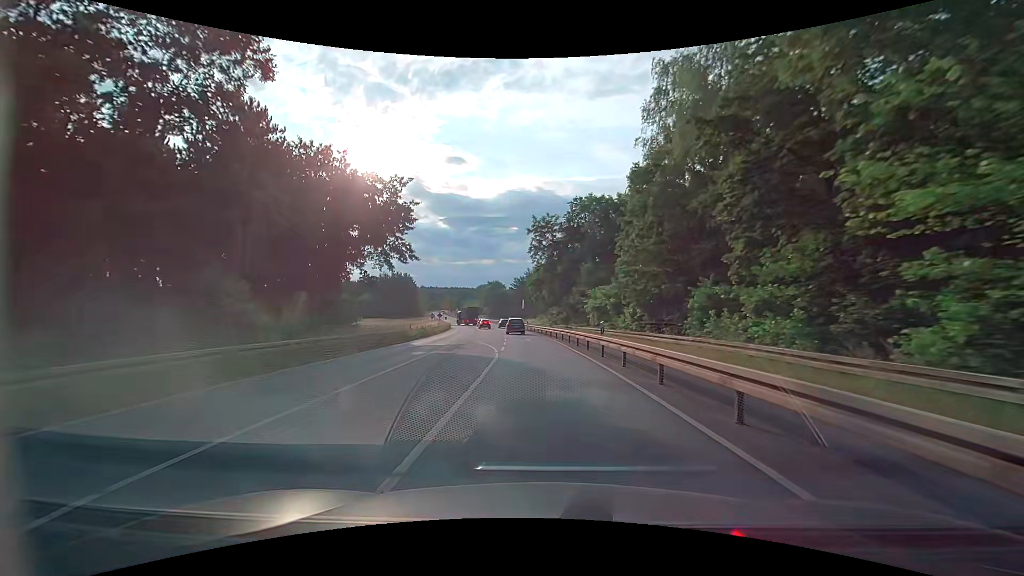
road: secondary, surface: asphalt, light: Day
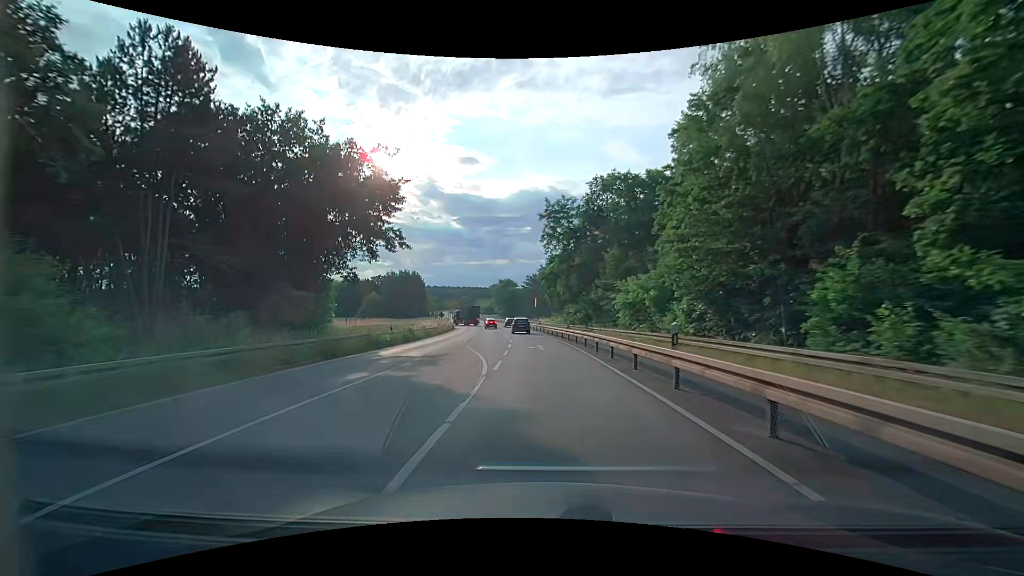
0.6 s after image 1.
(-0.1, +8.7) m; -1°
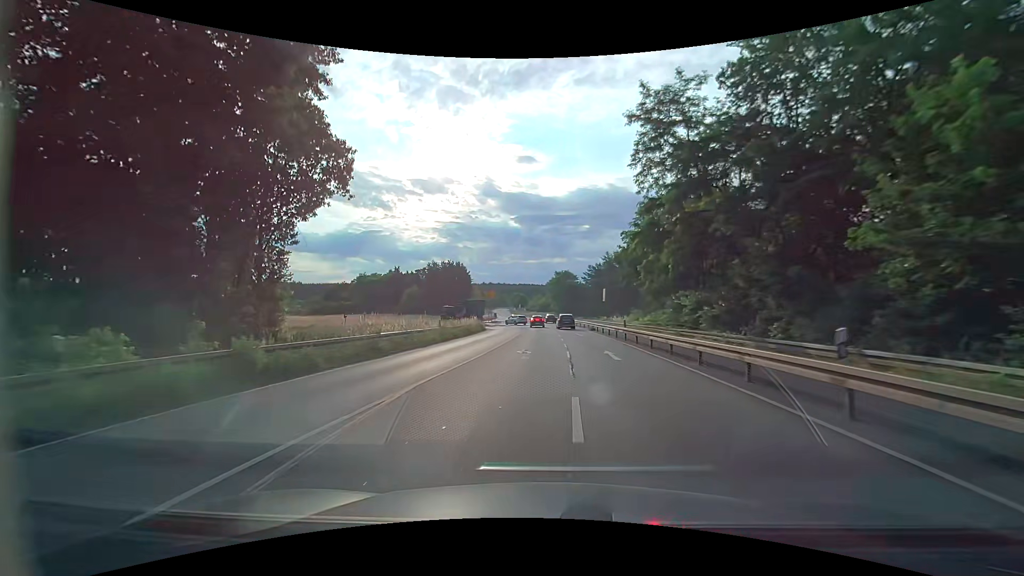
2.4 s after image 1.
(-1.5, +26.1) m; -7°
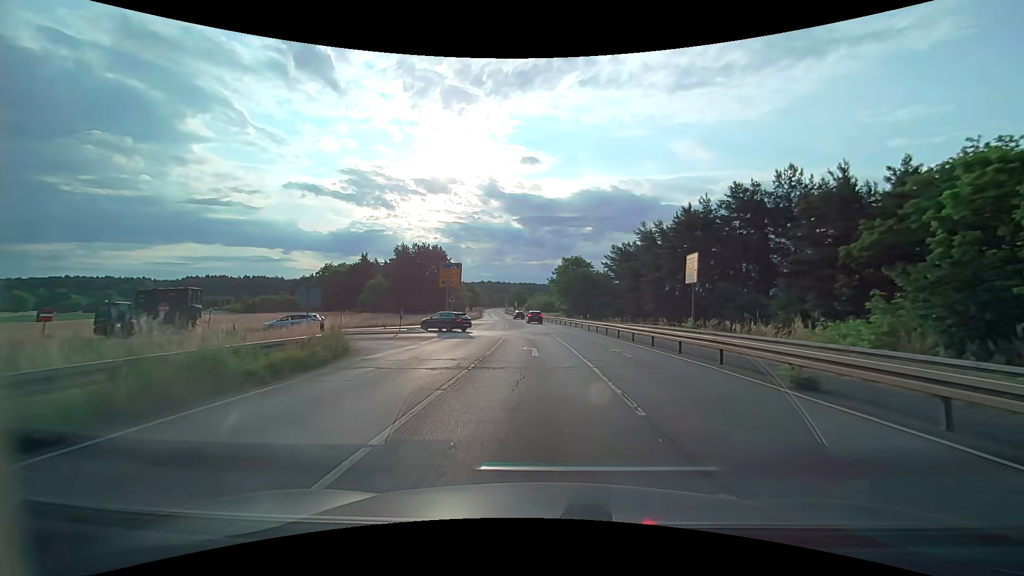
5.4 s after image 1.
(-0.2, +40.2) m; 0°
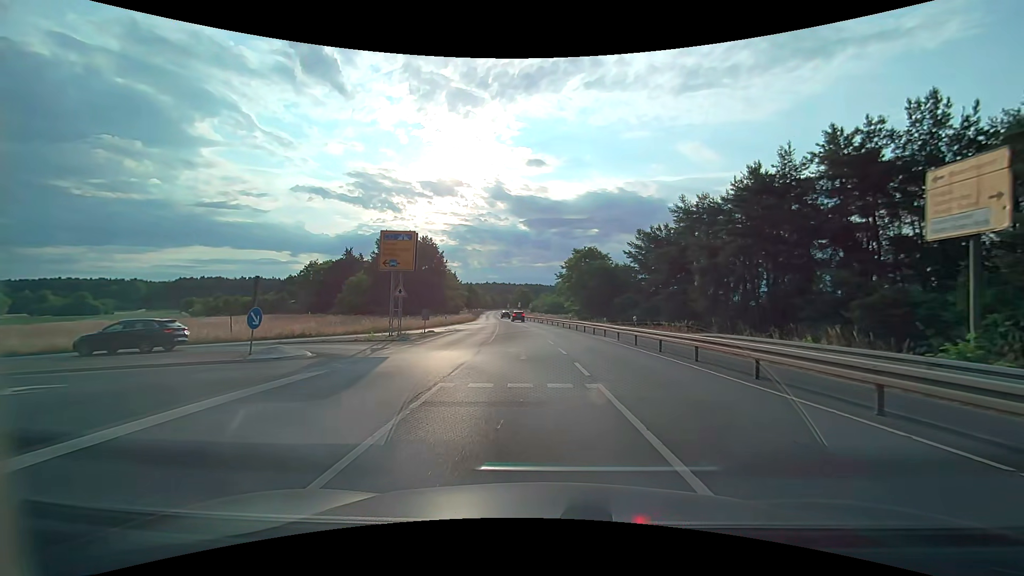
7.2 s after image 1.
(-0.2, +18.7) m; -1°
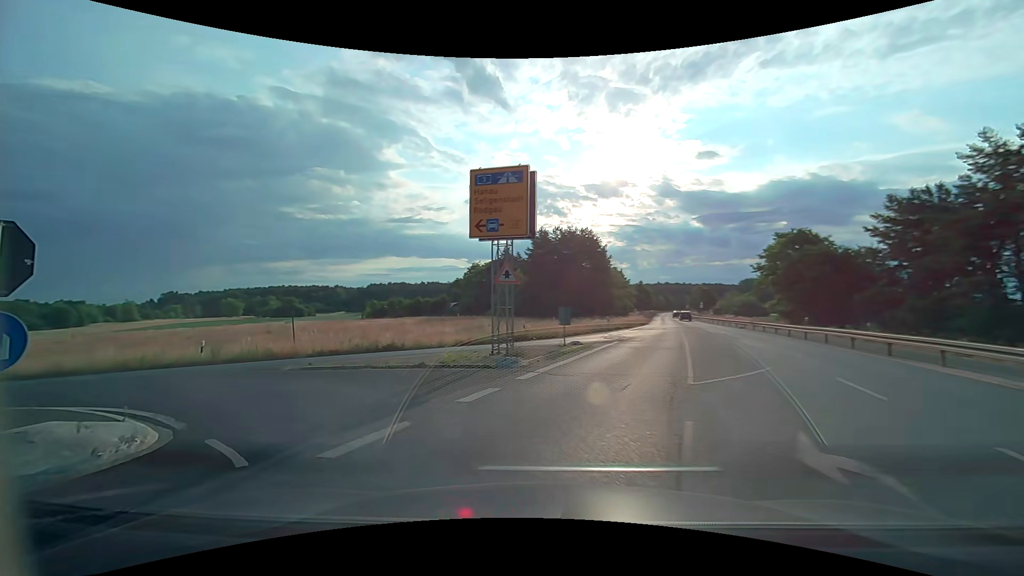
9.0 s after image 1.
(-1.2, +13.1) m; -18°
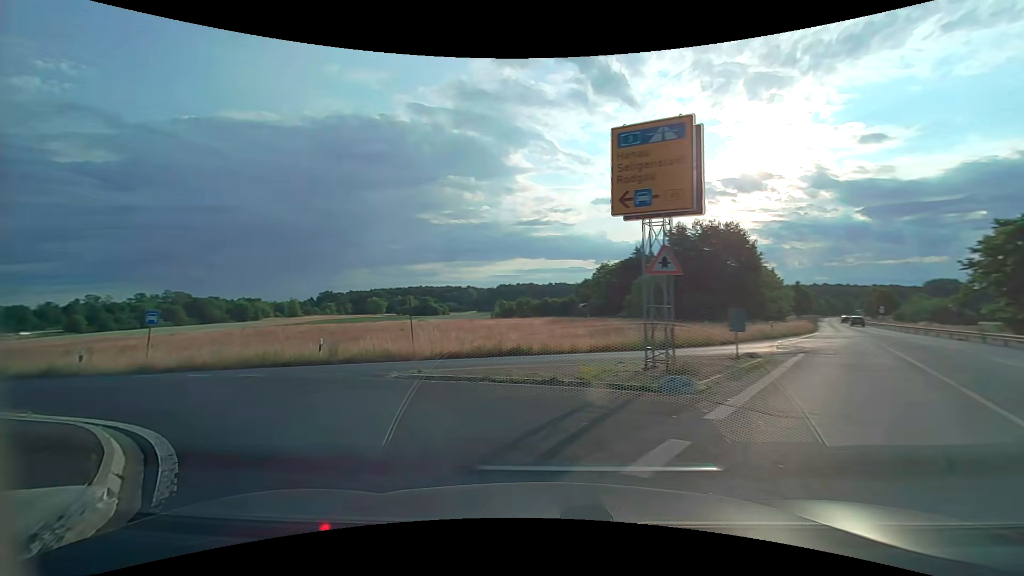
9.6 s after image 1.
(-0.4, +3.5) m; -14°
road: trunk_link
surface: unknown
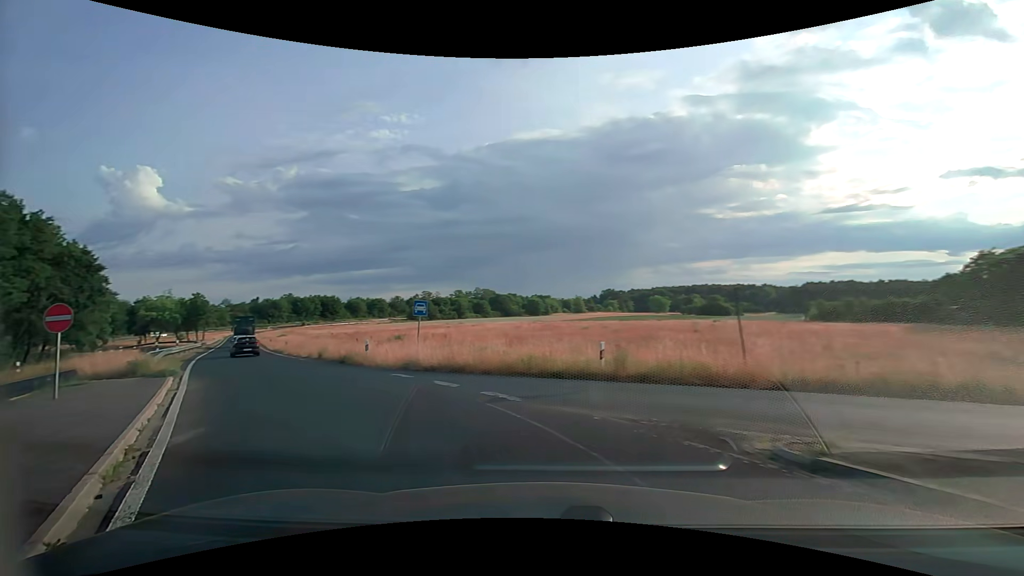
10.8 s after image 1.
(-1.8, +6.7) m; -32°
(-3, +9) (-9, +18) (-15, +26) (-20, +34) (-26, +42) (-31, +51) (-37, +59) (-43, +67) (-48, +75) (-54, +84) m
